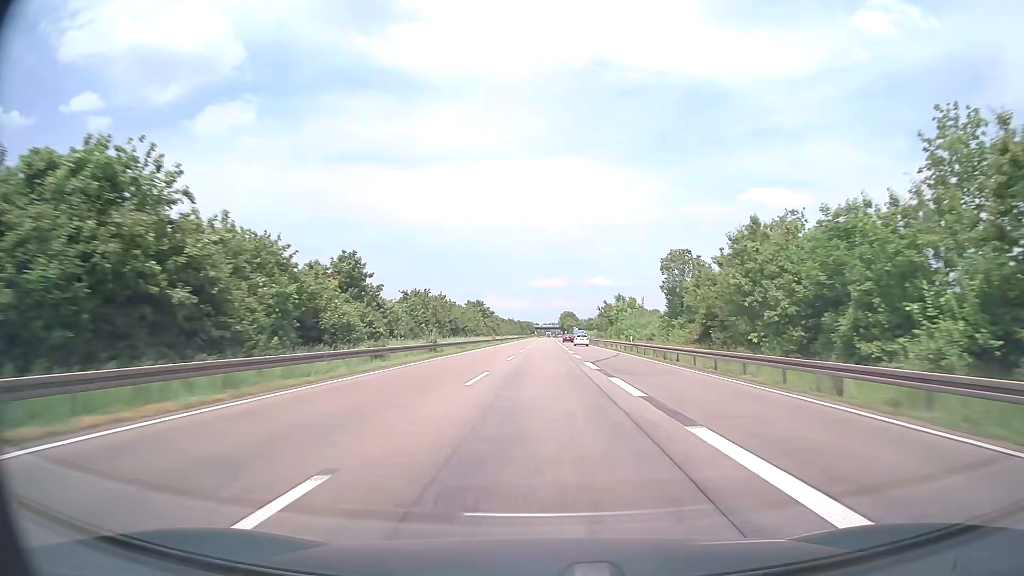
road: motorway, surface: asphalt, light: Day
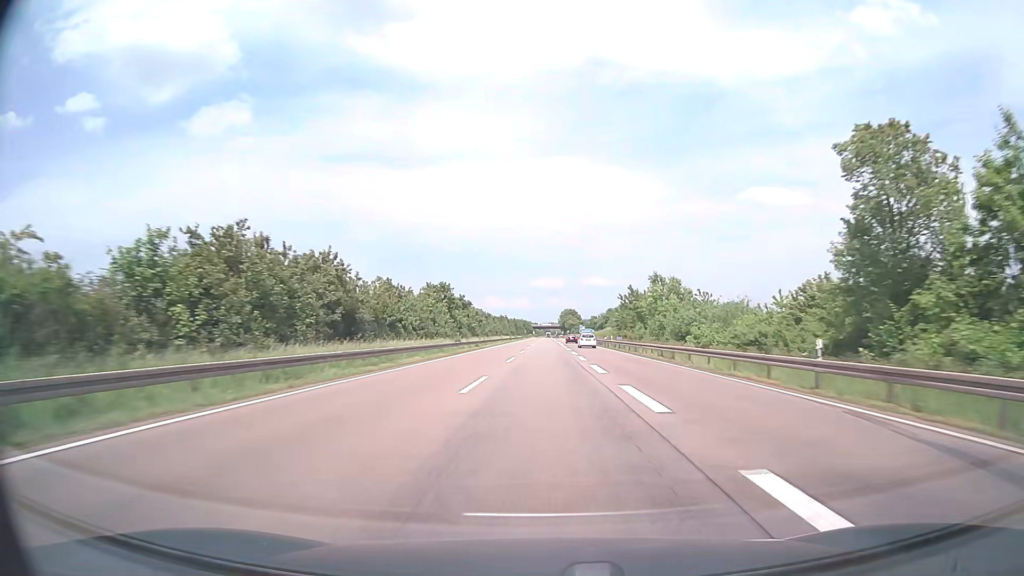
(0.0, +38.0) m; 0°
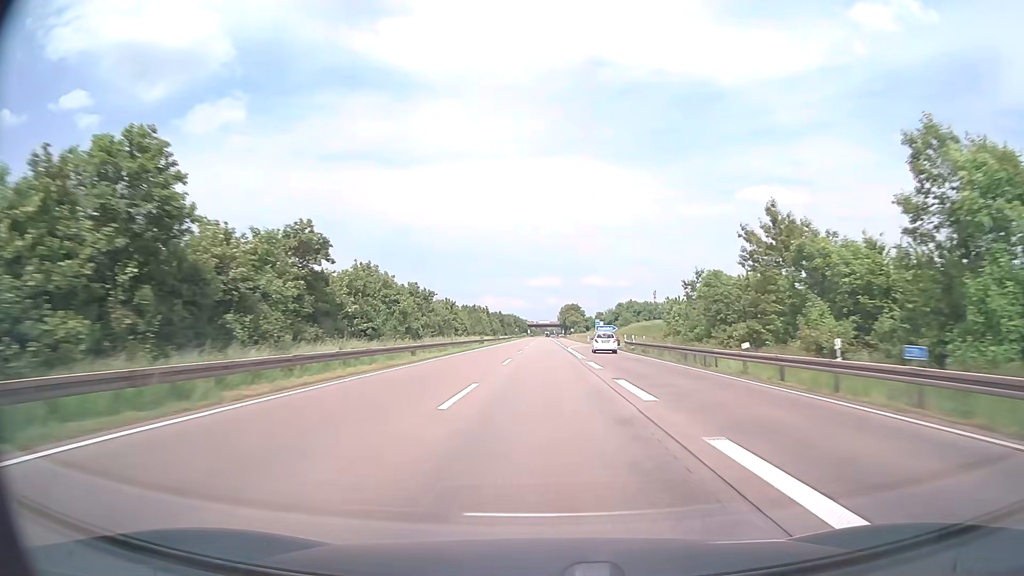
(+0.1, +57.1) m; 0°
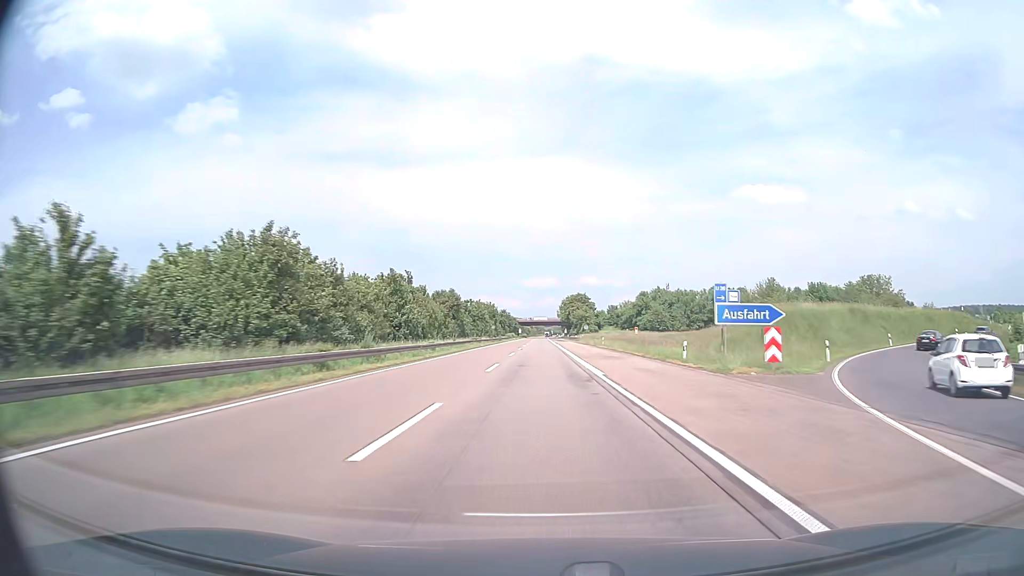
(+0.3, +76.1) m; 0°
(0, +10) (0, +20) (0, +30) (0, +40) (0, +50) (0, +60) (0, +70) (0, +80) (0, +90) (0, +100) m
